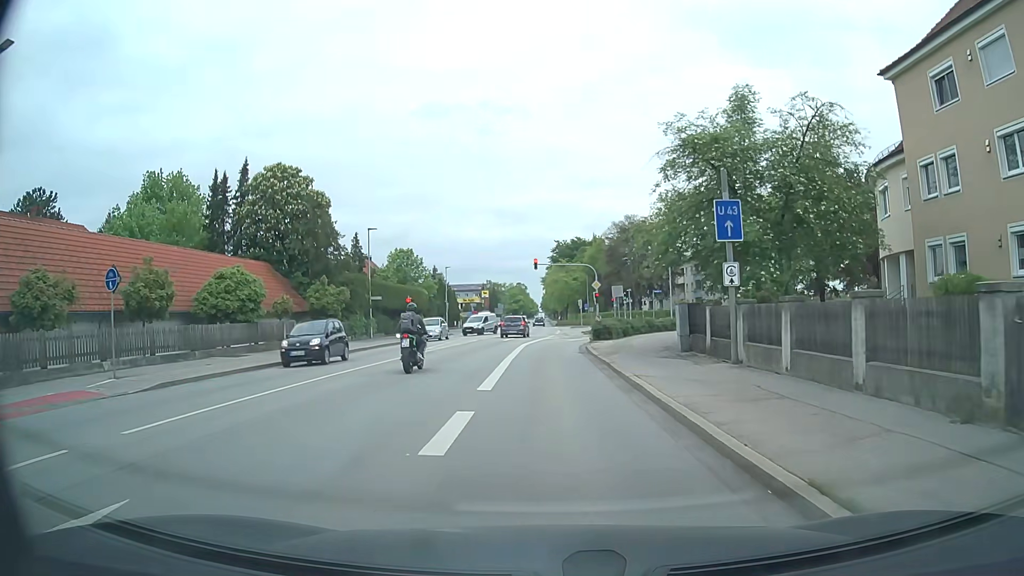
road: secondary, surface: asphalt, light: Day
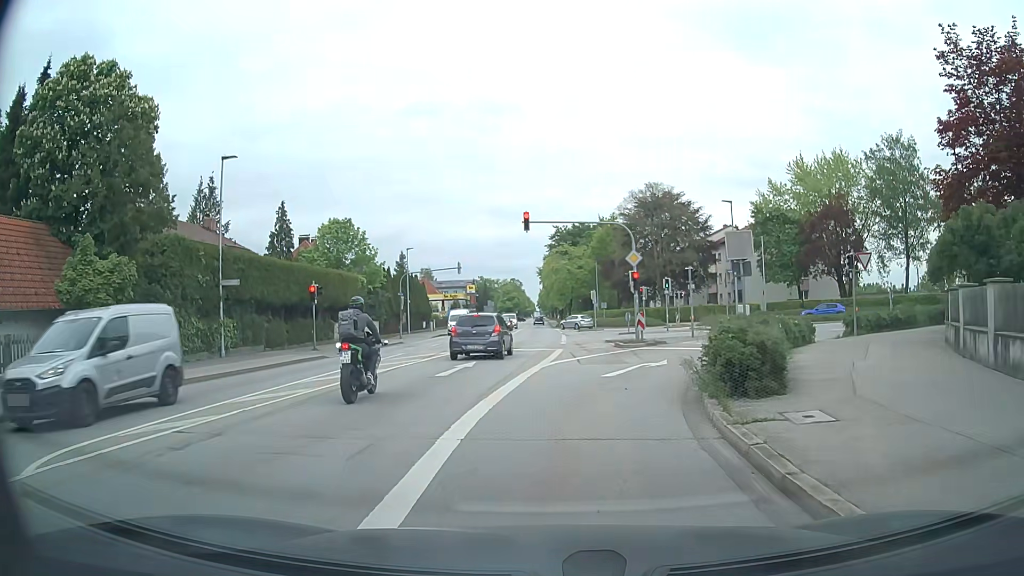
(-0.2, +24.2) m; -1°
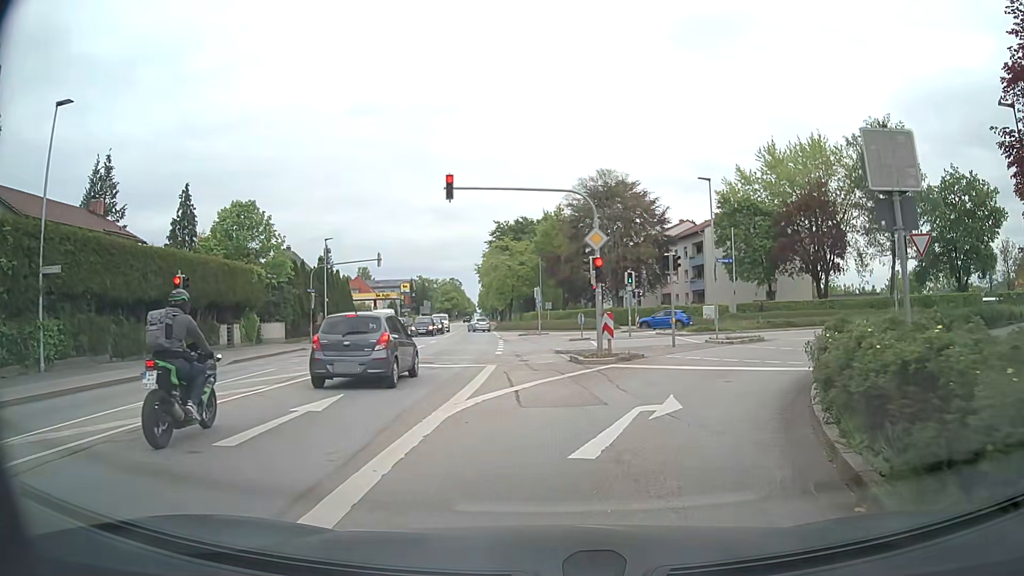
(+0.4, +8.5) m; +6°
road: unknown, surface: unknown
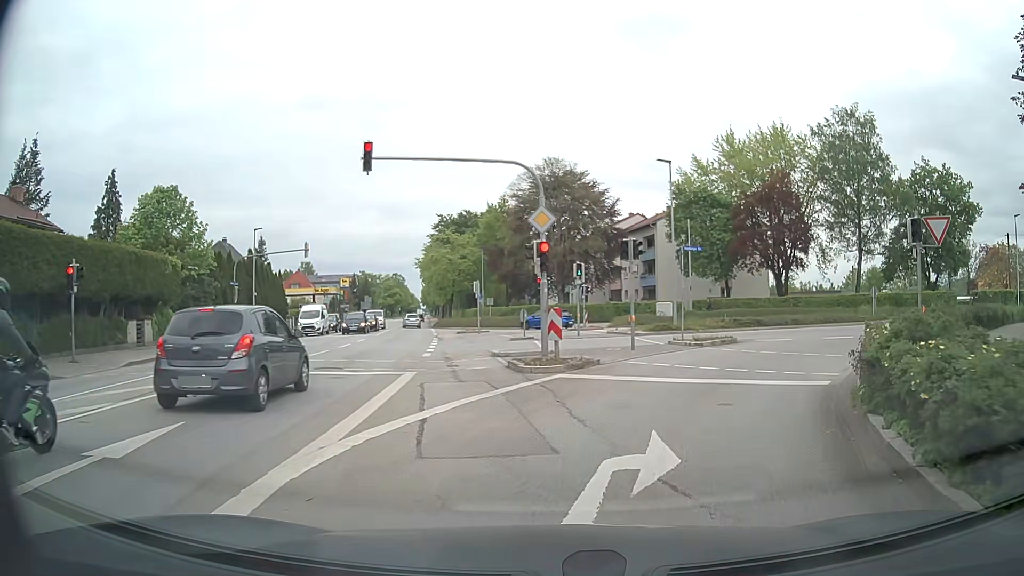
(+0.1, +3.8) m; +3°
